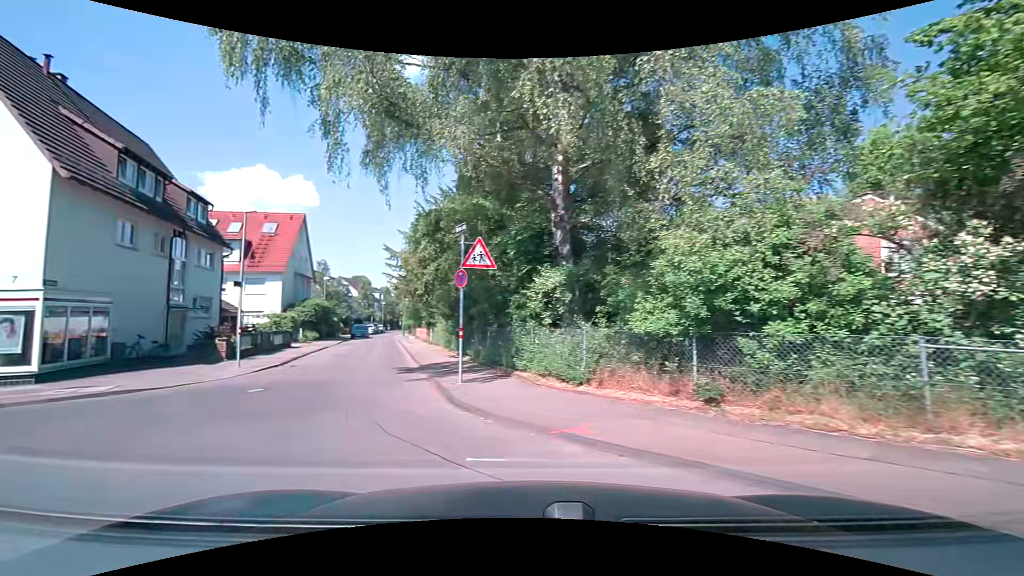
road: residential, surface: asphalt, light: Day
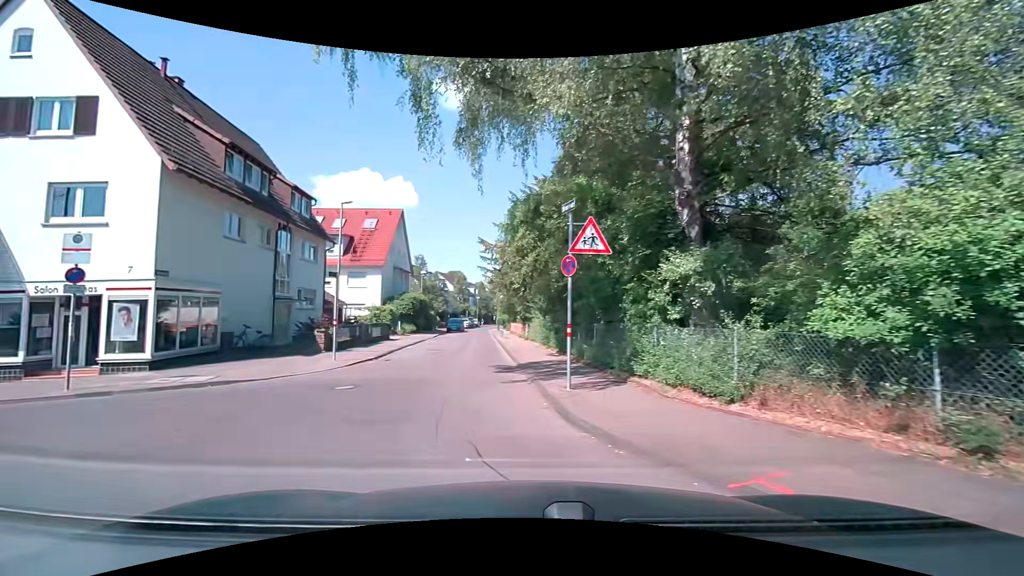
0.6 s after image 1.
(-0.1, +1.8) m; -8°
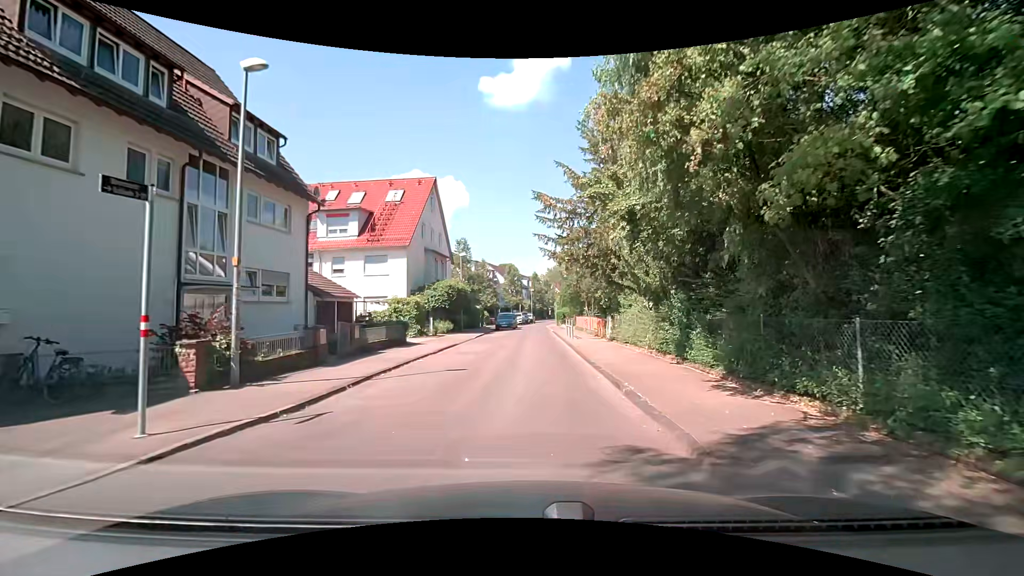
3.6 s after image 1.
(-1.3, +11.7) m; -7°
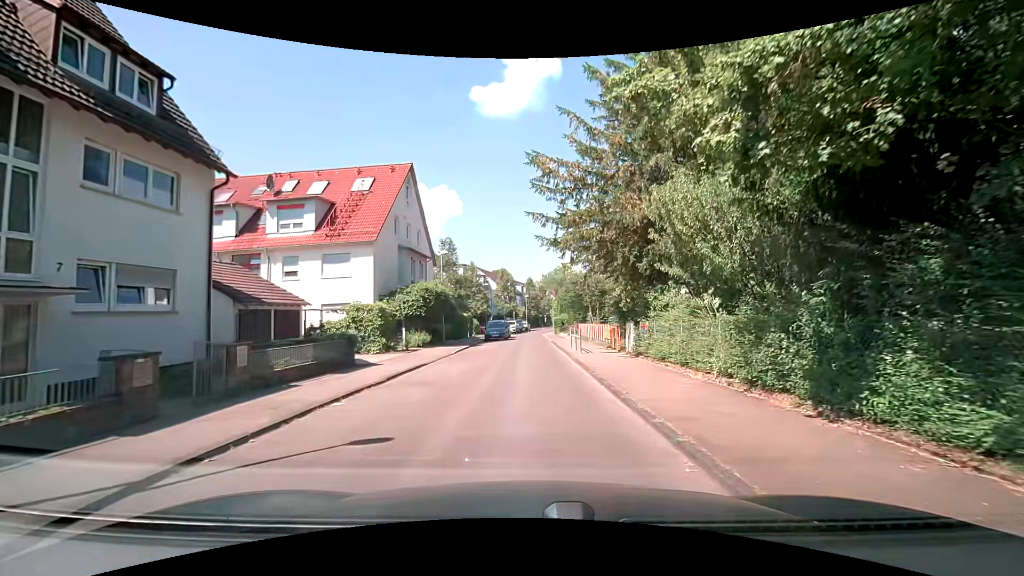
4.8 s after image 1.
(0.0, +6.2) m; +1°
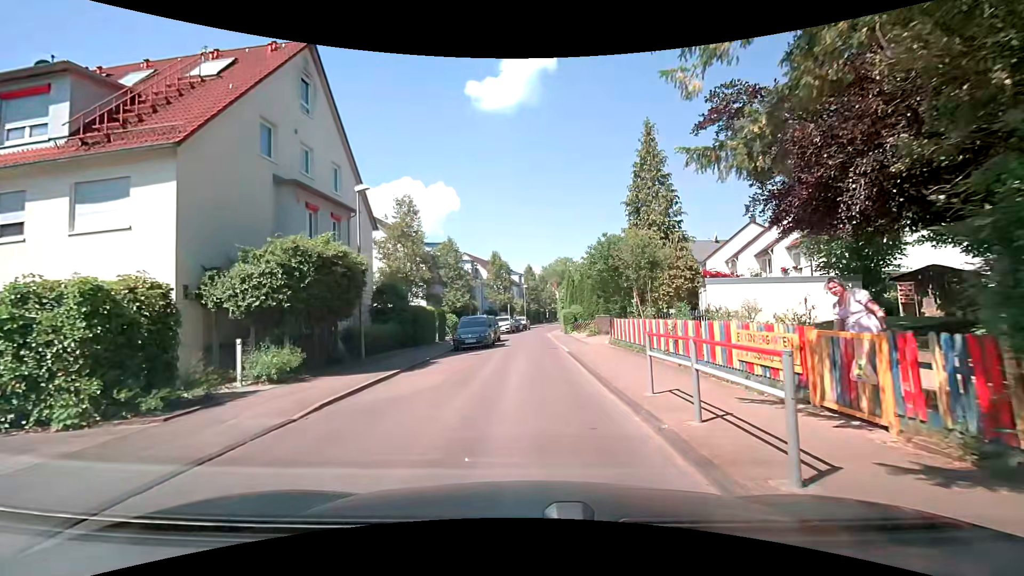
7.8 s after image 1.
(+0.1, +15.7) m; -1°
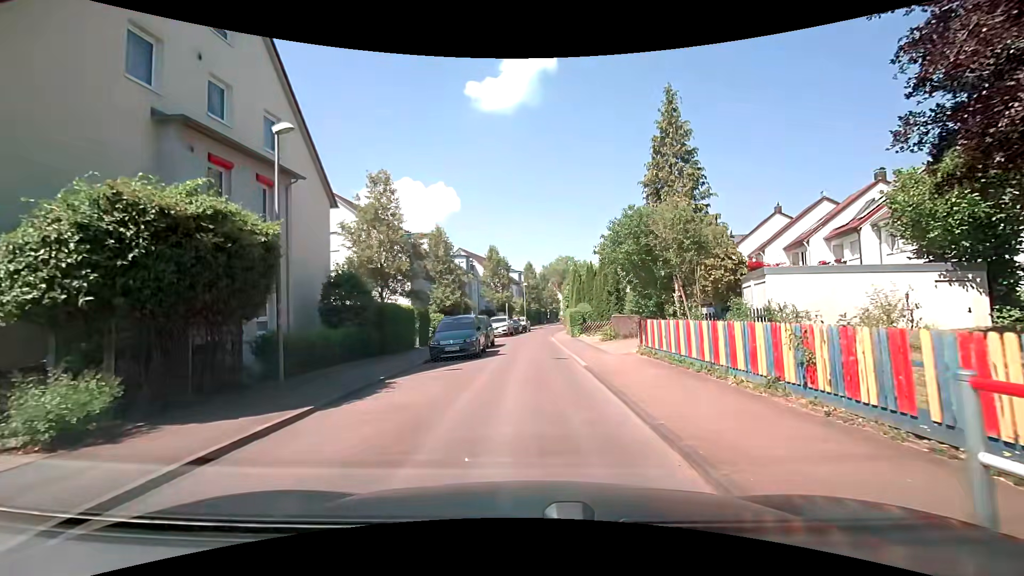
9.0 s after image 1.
(+0.1, +5.6) m; +2°
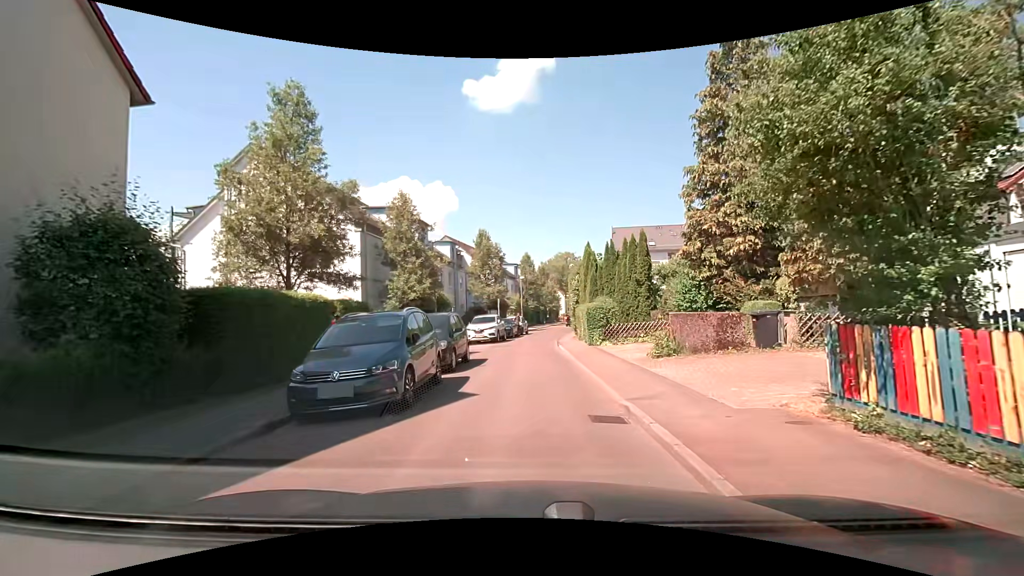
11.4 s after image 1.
(-0.1, +10.3) m; 0°
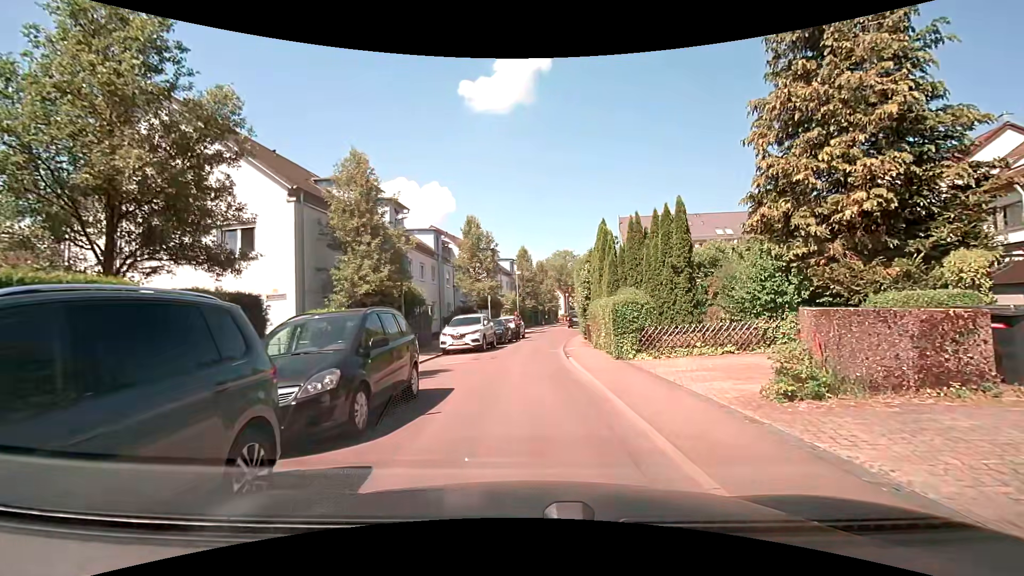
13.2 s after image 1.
(0.0, +7.1) m; -2°
(0, +10) (+1, +20) (+2, +30) (+3, +40) (+4, +50) (+5, +60) (+7, +69) (+9, +79) (+11, +89) (+13, +99) m
